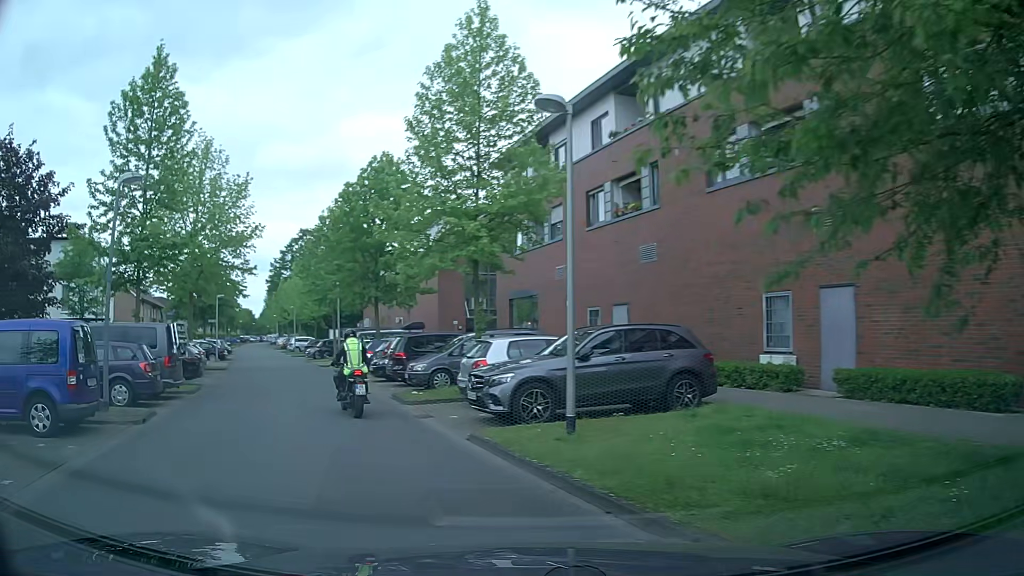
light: Day
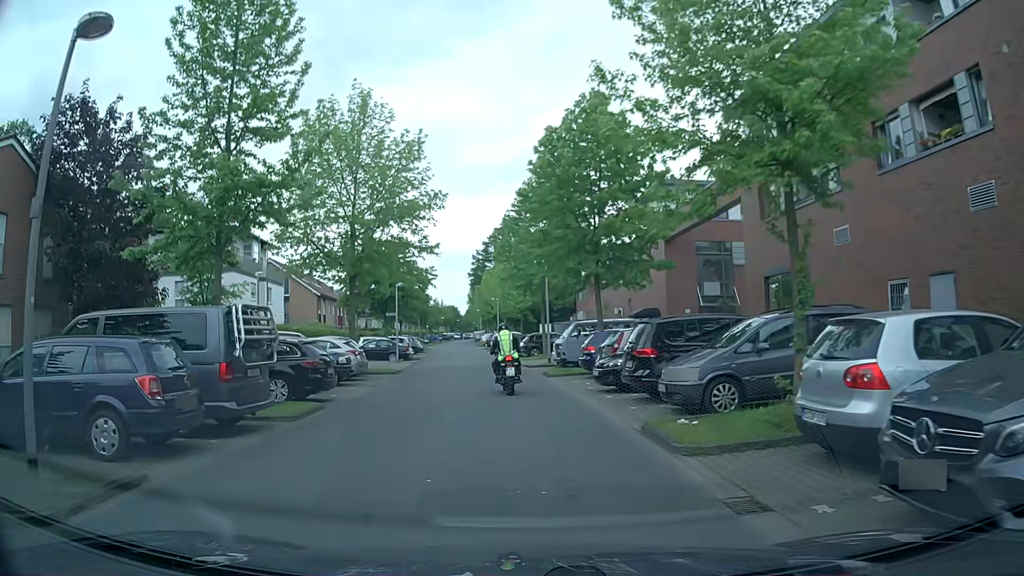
(-1.5, +8.0) m; -17°
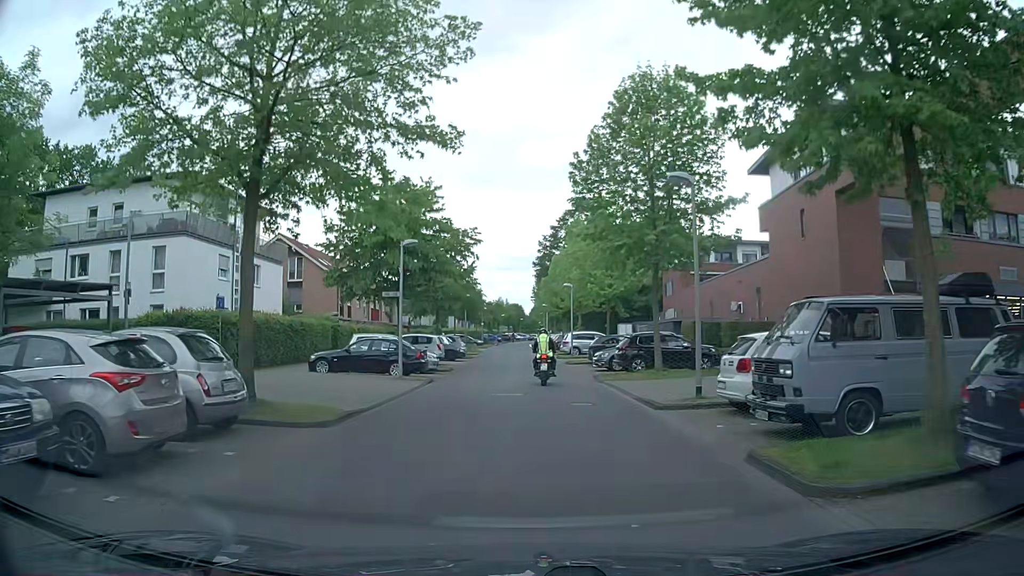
(-1.2, +17.3) m; -6°
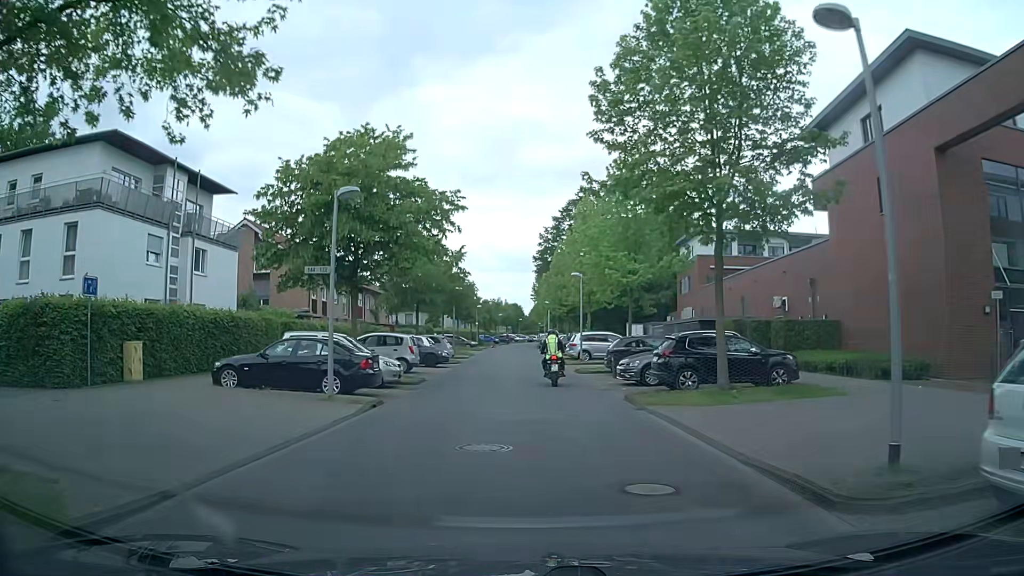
(0.0, +8.1) m; -1°
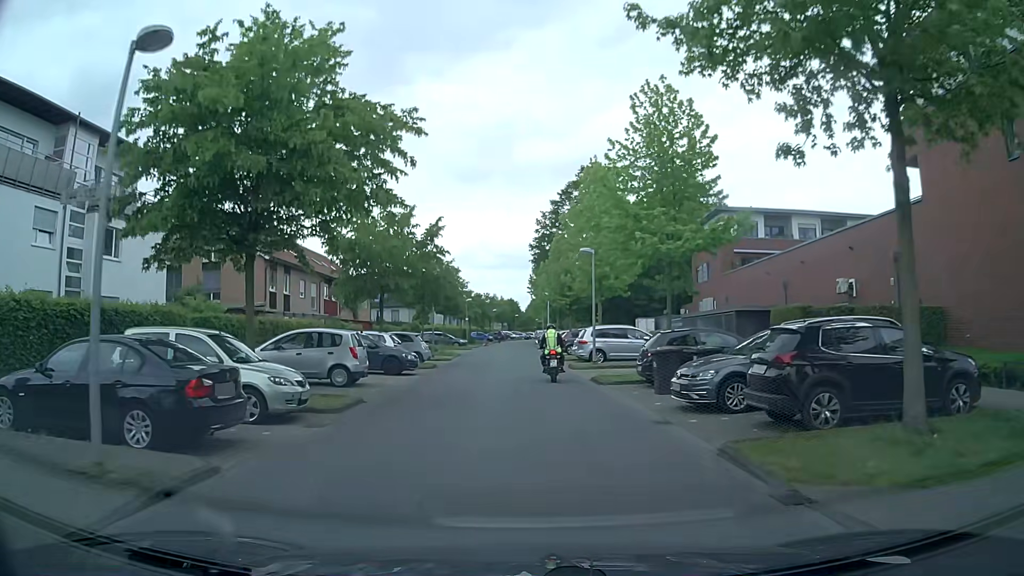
(+0.2, +8.5) m; +2°
